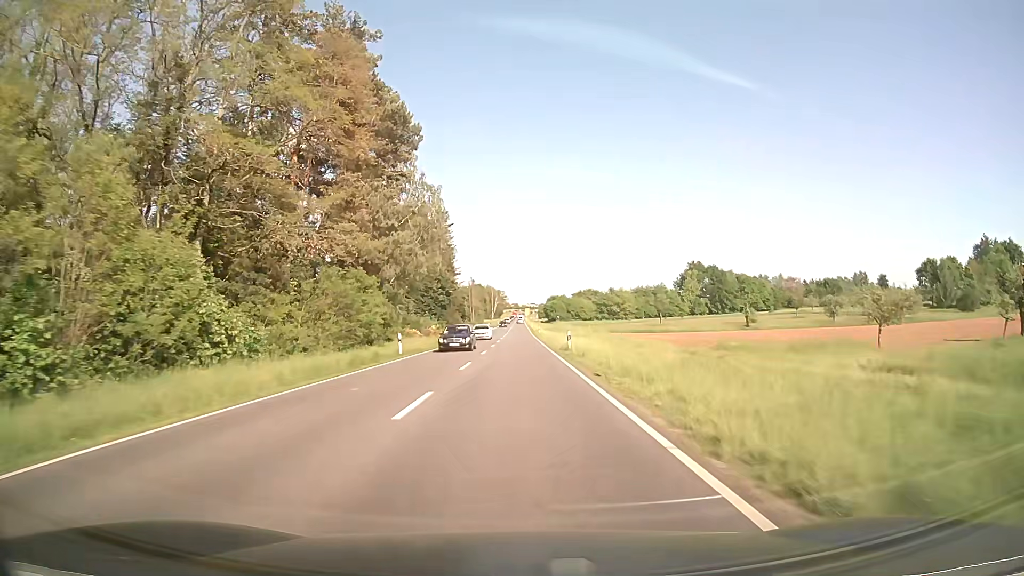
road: primary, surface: asphalt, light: Day
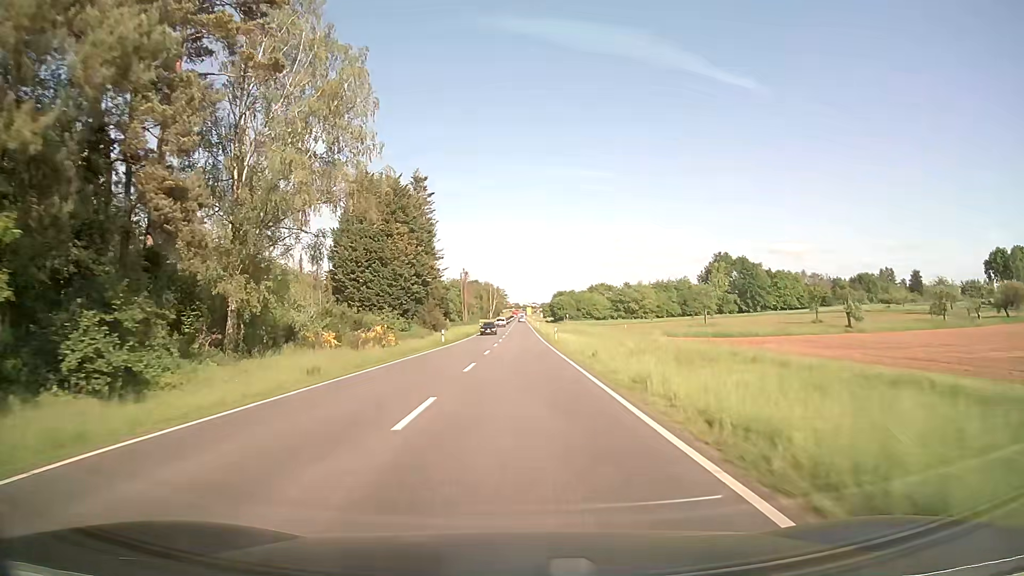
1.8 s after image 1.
(0.0, +33.8) m; 0°
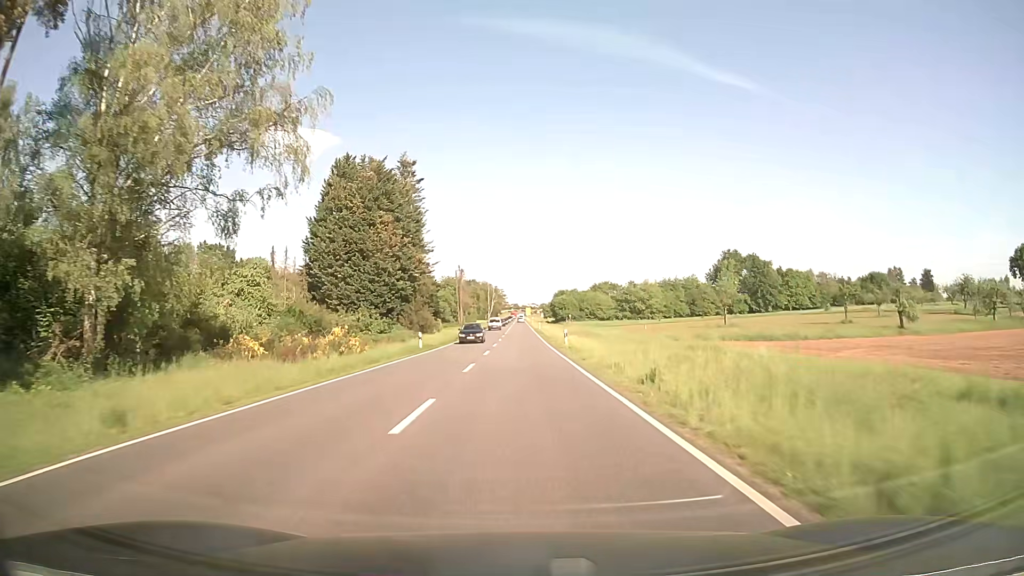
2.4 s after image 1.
(0.0, +11.3) m; 0°
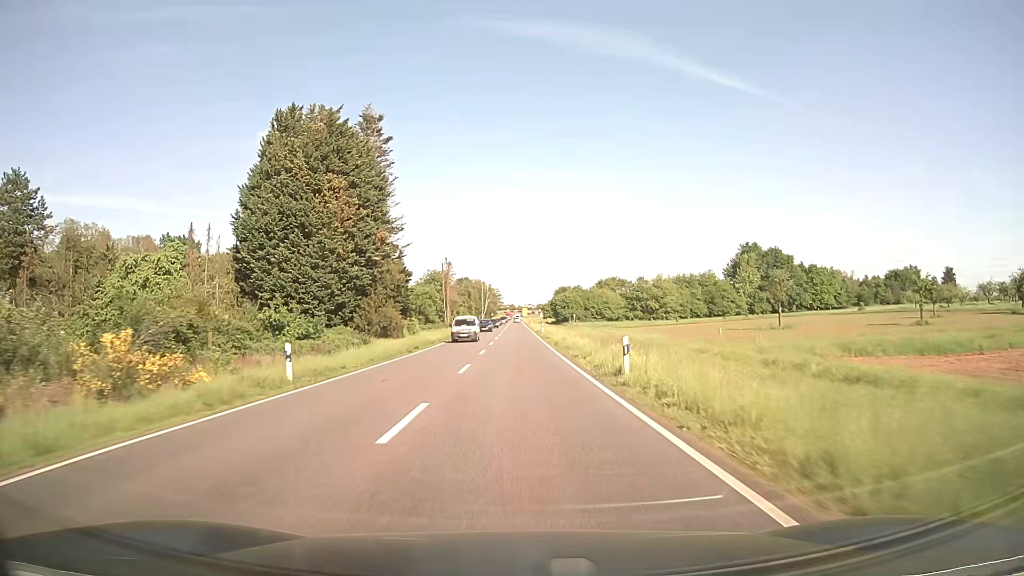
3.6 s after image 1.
(0.0, +22.5) m; 0°
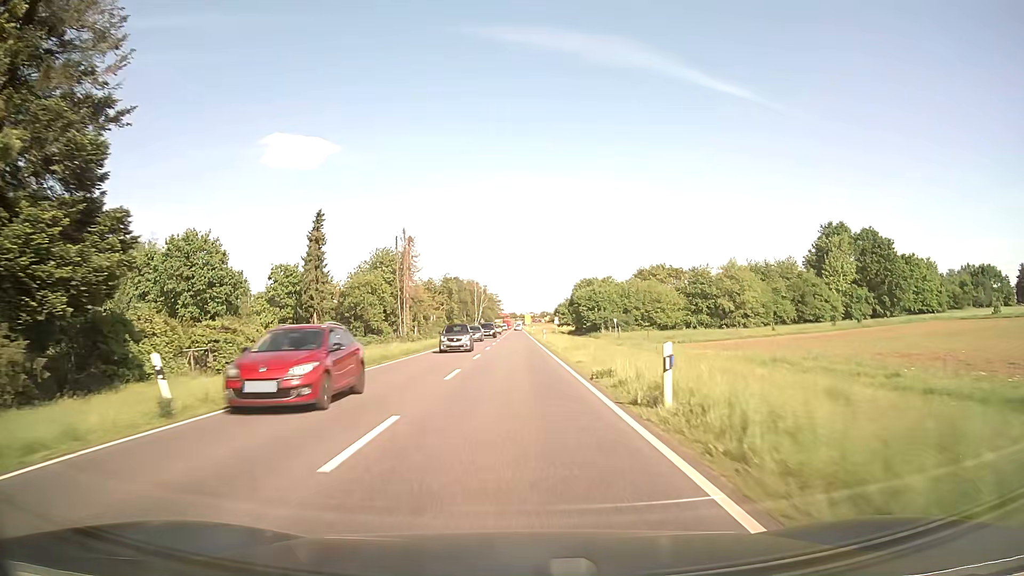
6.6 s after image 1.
(+0.2, +56.1) m; 0°
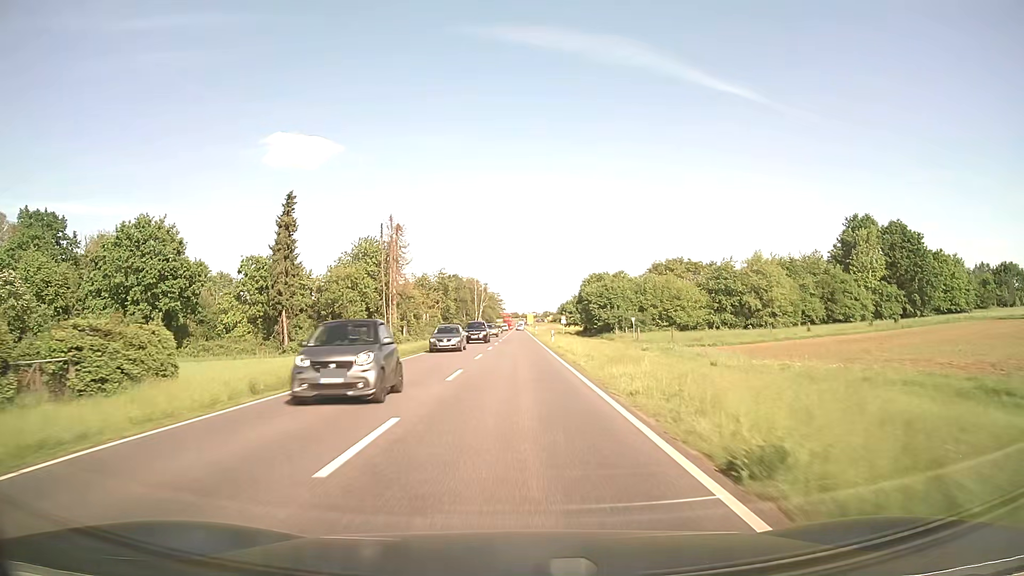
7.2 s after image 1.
(0.0, +11.2) m; 0°
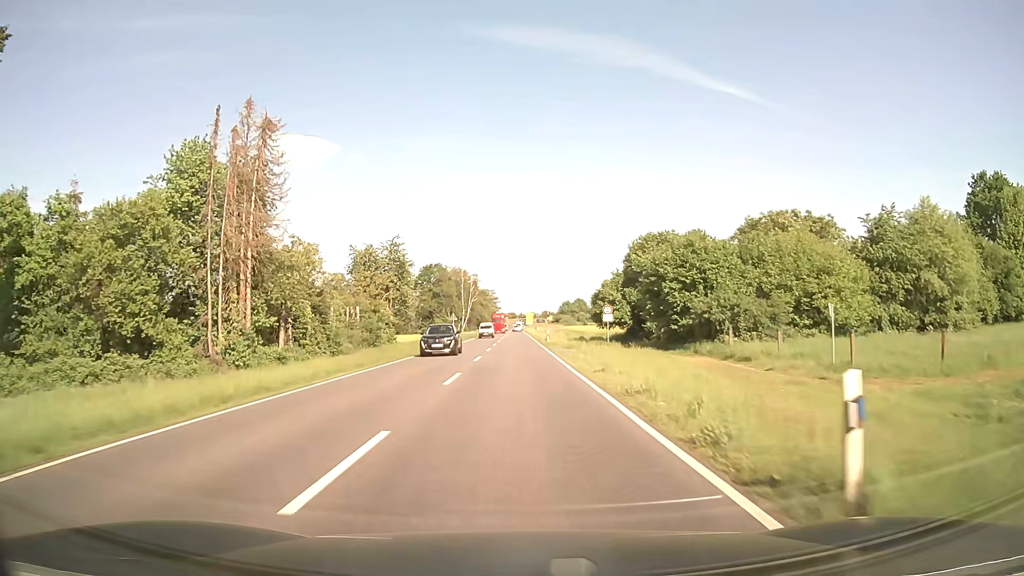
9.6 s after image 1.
(+0.1, +44.9) m; 0°
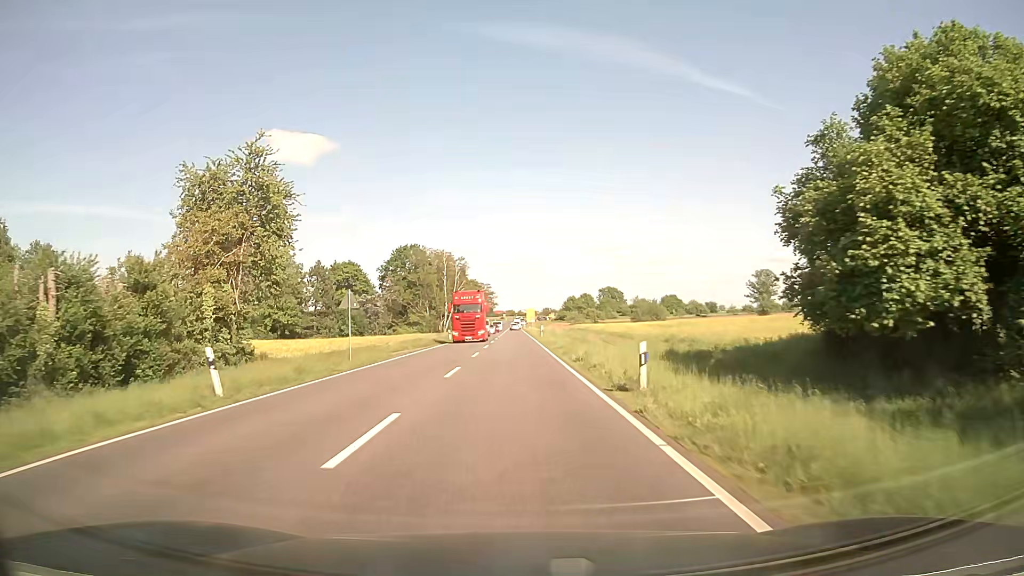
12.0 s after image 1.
(0.0, +41.8) m; 0°
(0, +10) (0, +20) (0, +30) (0, +40) (0, +50) (0, +60) (0, +70) (0, +80) (0, +90) (0, +100) m
